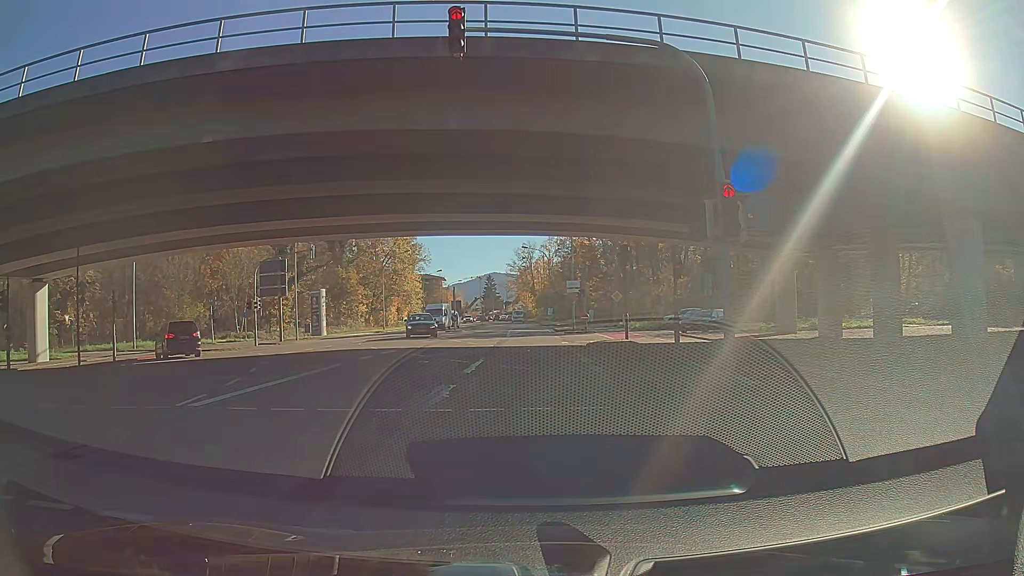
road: secondary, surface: asphalt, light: Day
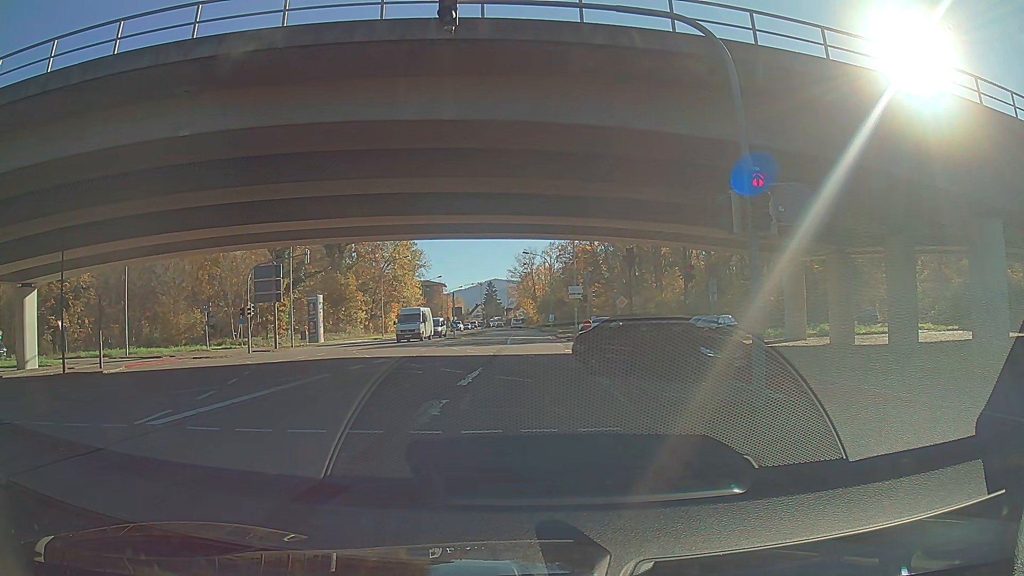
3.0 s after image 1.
(0.0, +1.2) m; 0°
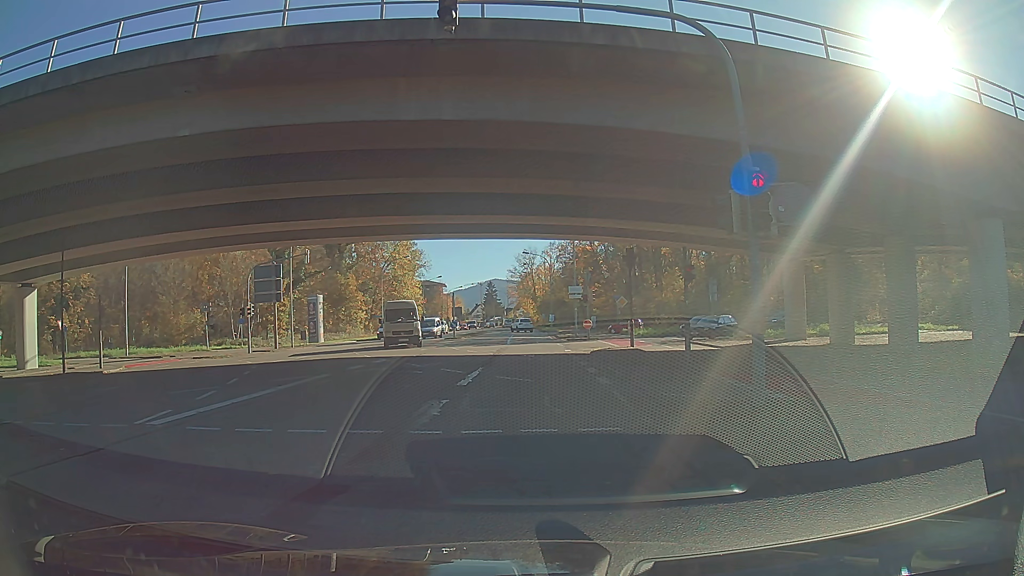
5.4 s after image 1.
(0.0, 0.0) m; 0°
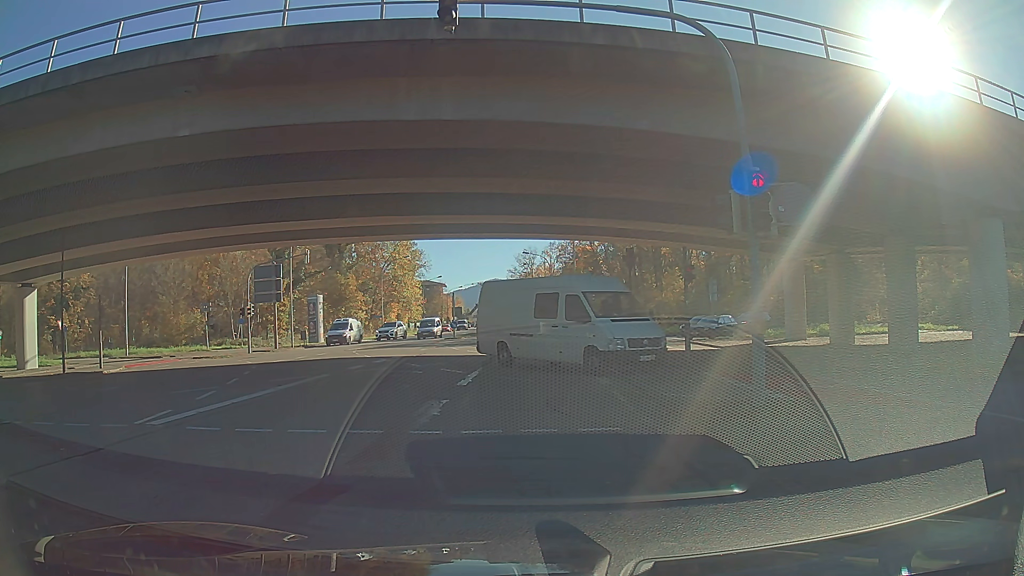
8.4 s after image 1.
(0.0, 0.0) m; 0°
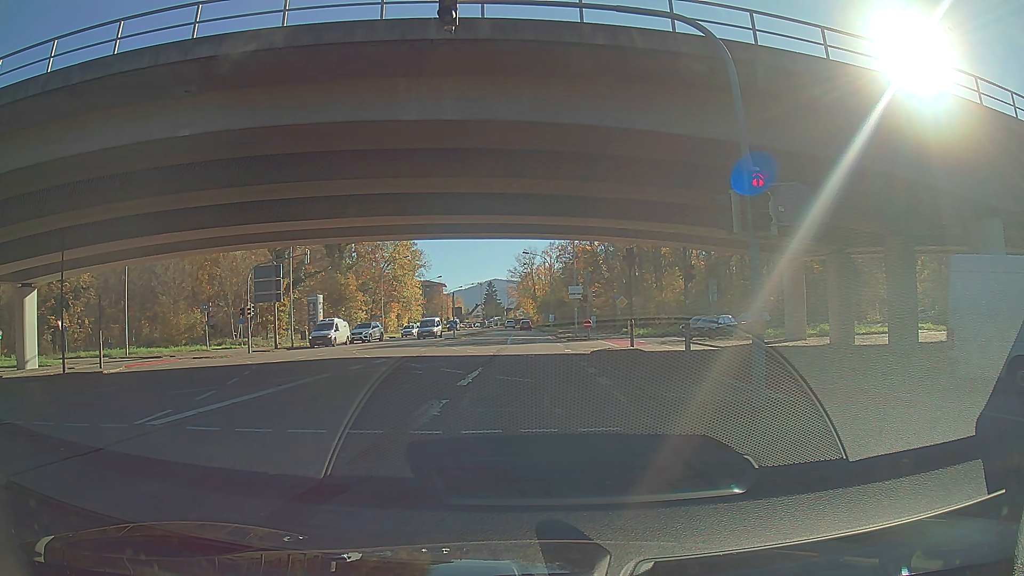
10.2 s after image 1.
(0.0, 0.0) m; 0°
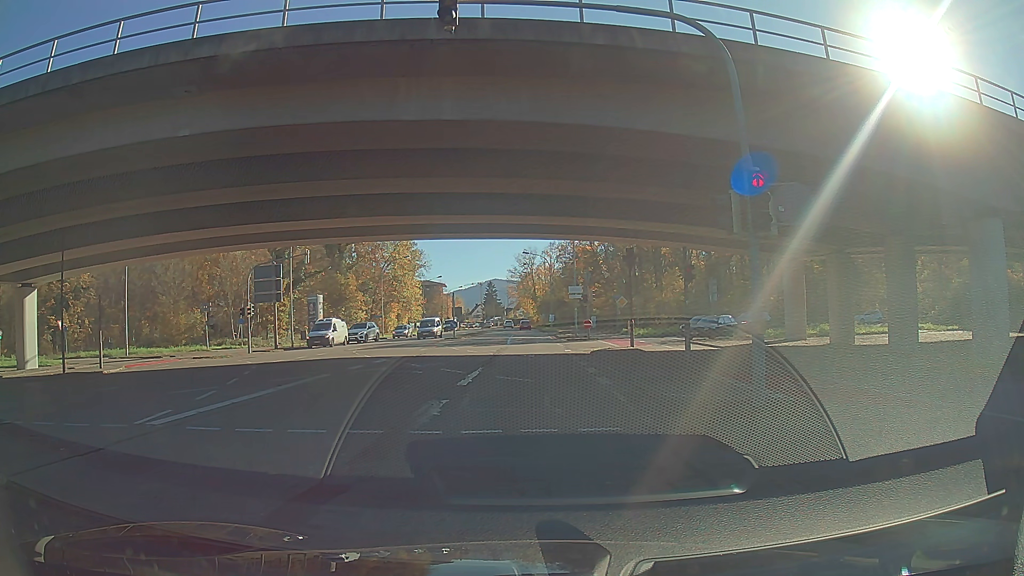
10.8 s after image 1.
(0.0, 0.0) m; 0°
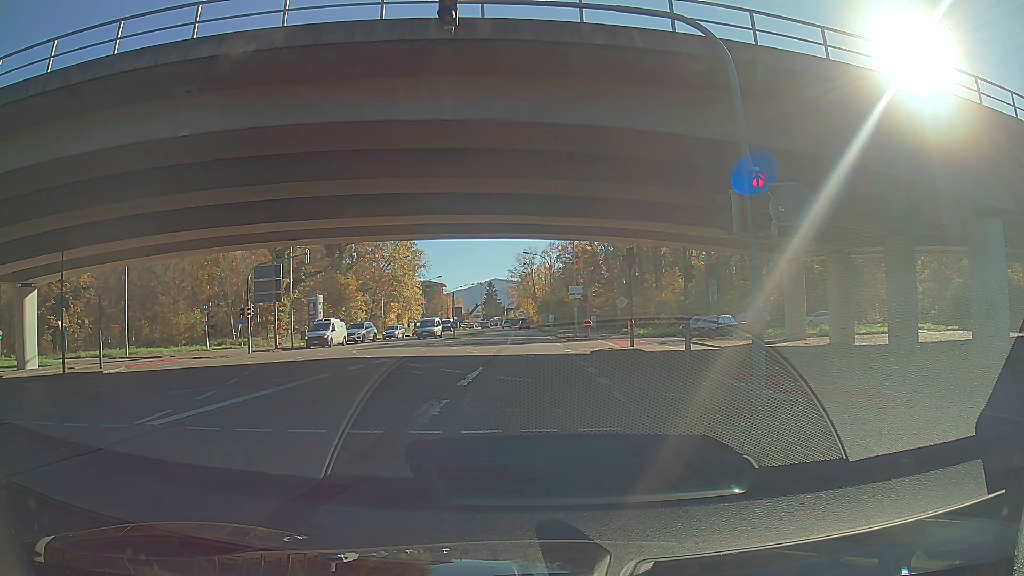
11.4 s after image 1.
(0.0, 0.0) m; 0°
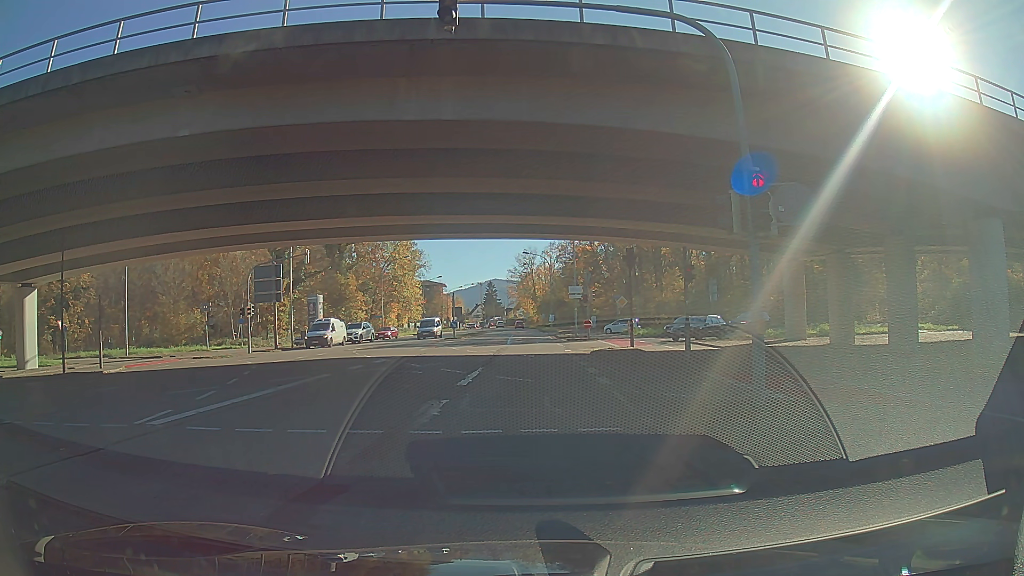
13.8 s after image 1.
(0.0, 0.0) m; 0°
(0, +10) (0, +20) (0, +30) (0, +40) (0, +50) (-1, +60) (-1, +70) (-1, +80) (-1, +90) (-1, +100) m
